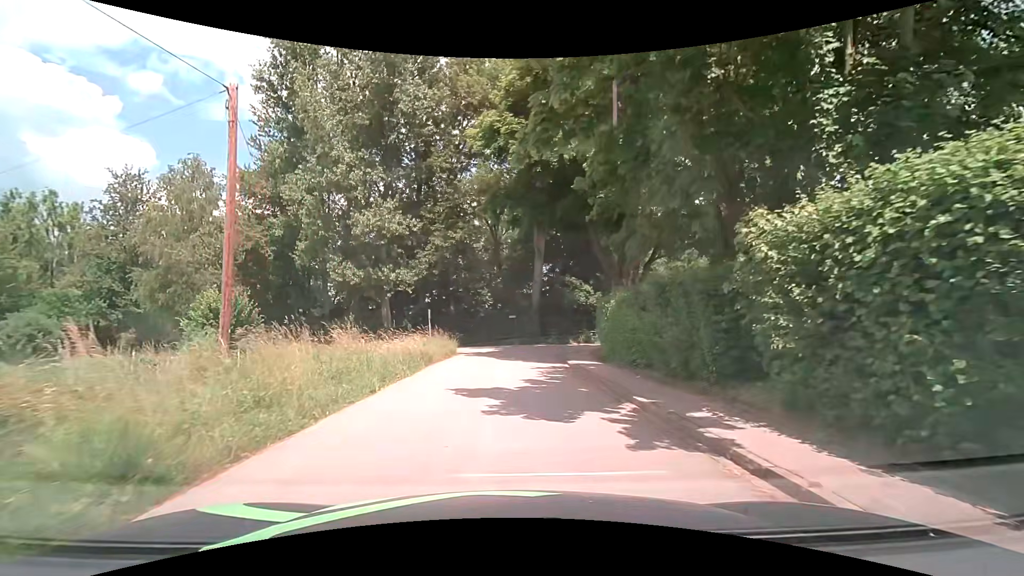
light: Day
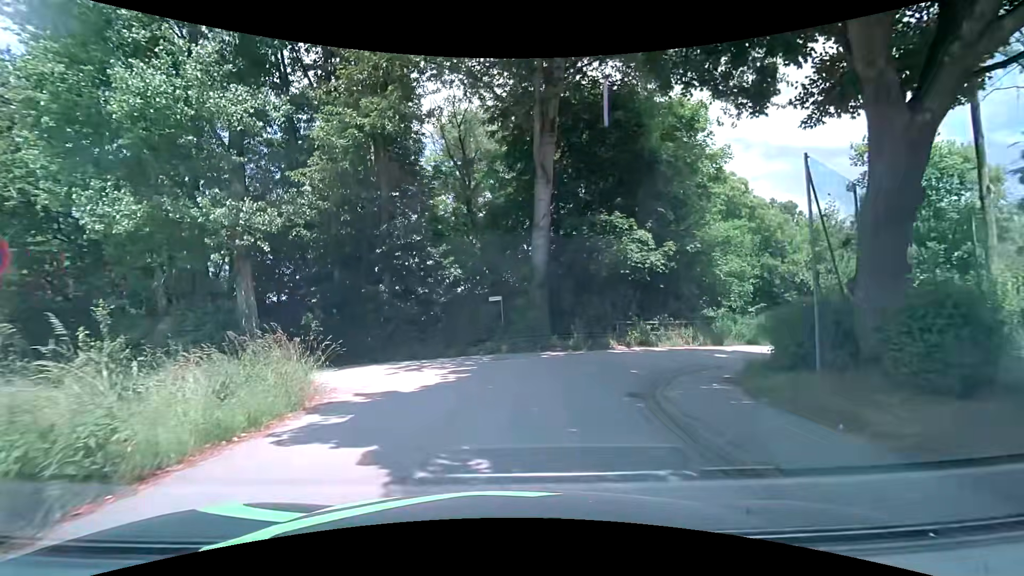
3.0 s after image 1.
(+0.3, +19.5) m; +1°
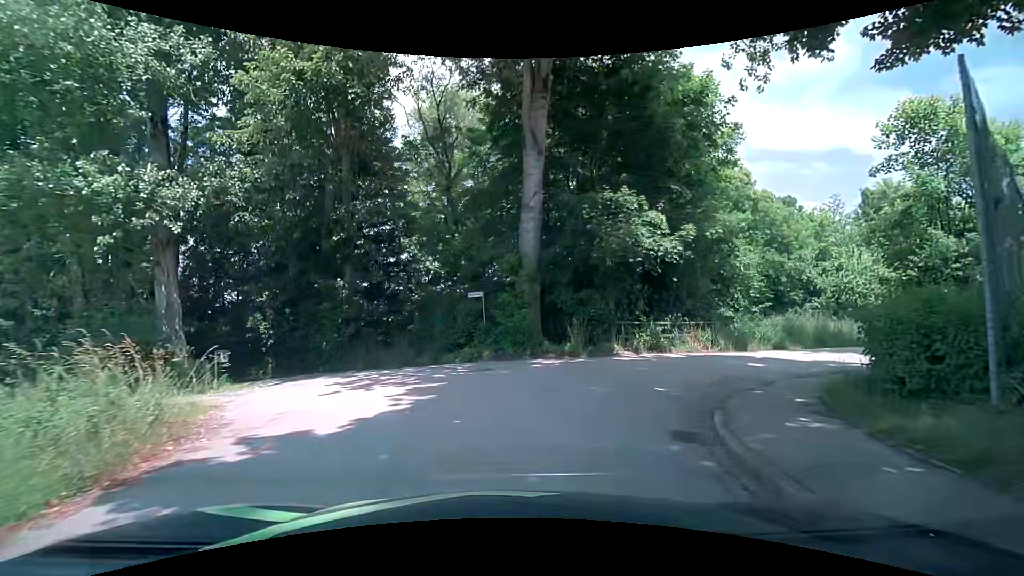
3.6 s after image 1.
(0.0, +3.5) m; +1°
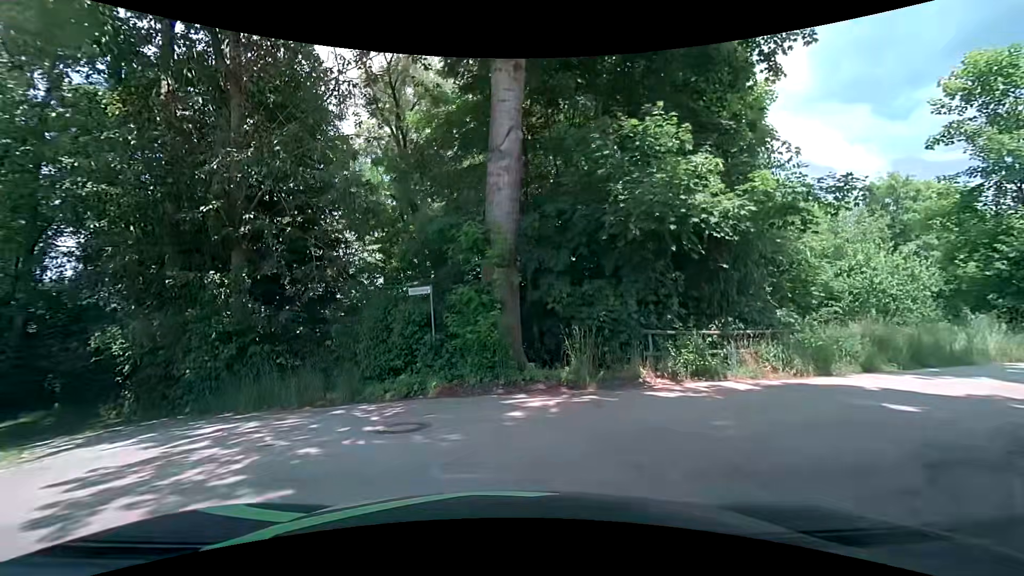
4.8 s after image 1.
(+0.2, +6.1) m; +3°
